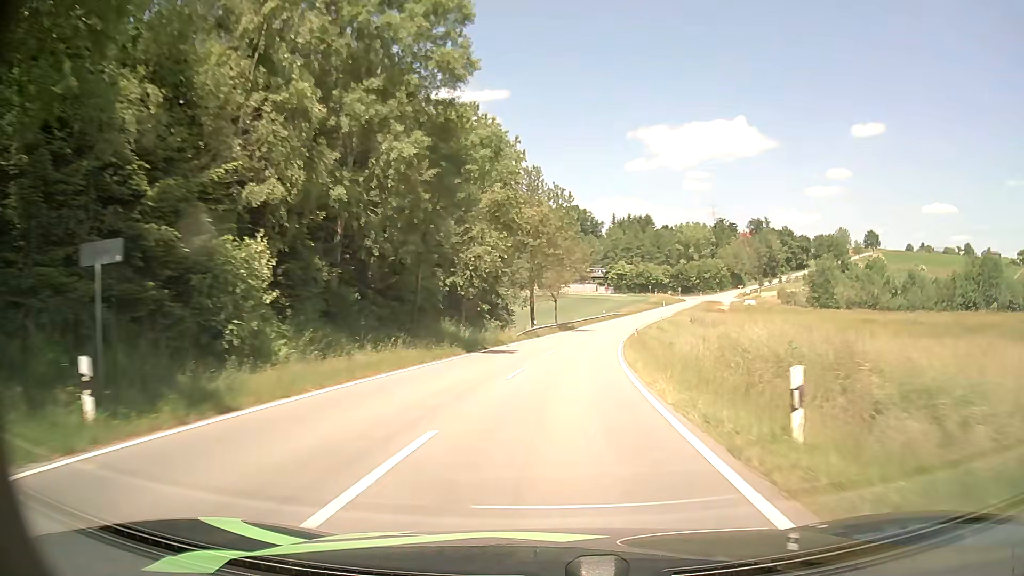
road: tertiary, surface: asphalt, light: Day
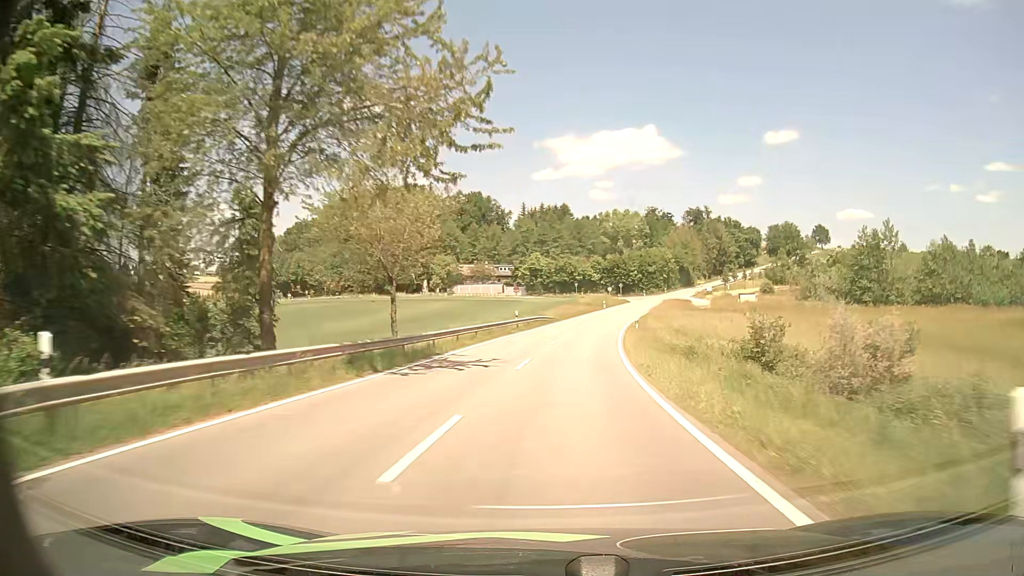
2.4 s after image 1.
(+3.4, +47.5) m; +8°
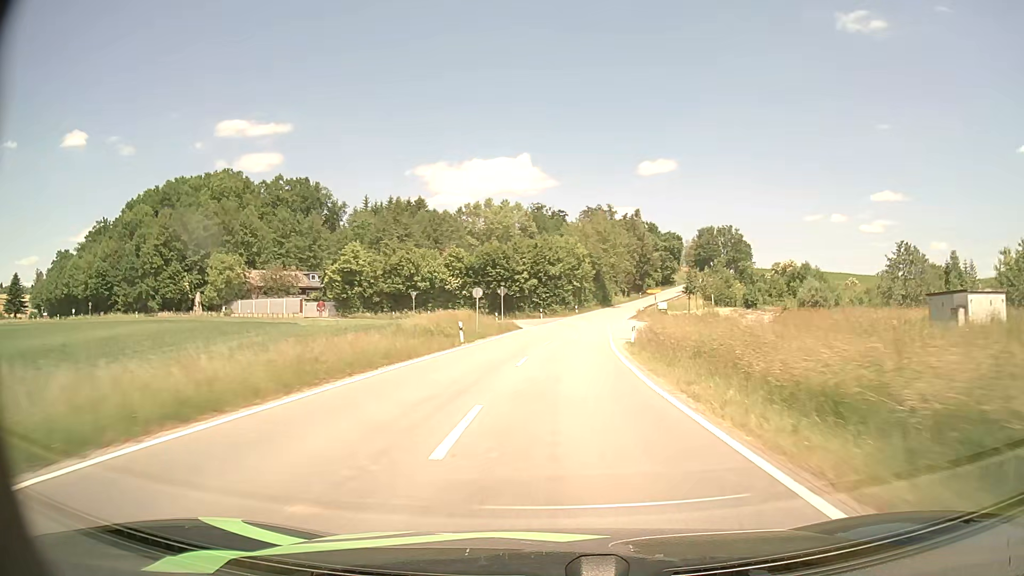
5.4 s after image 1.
(+5.5, +61.2) m; +11°
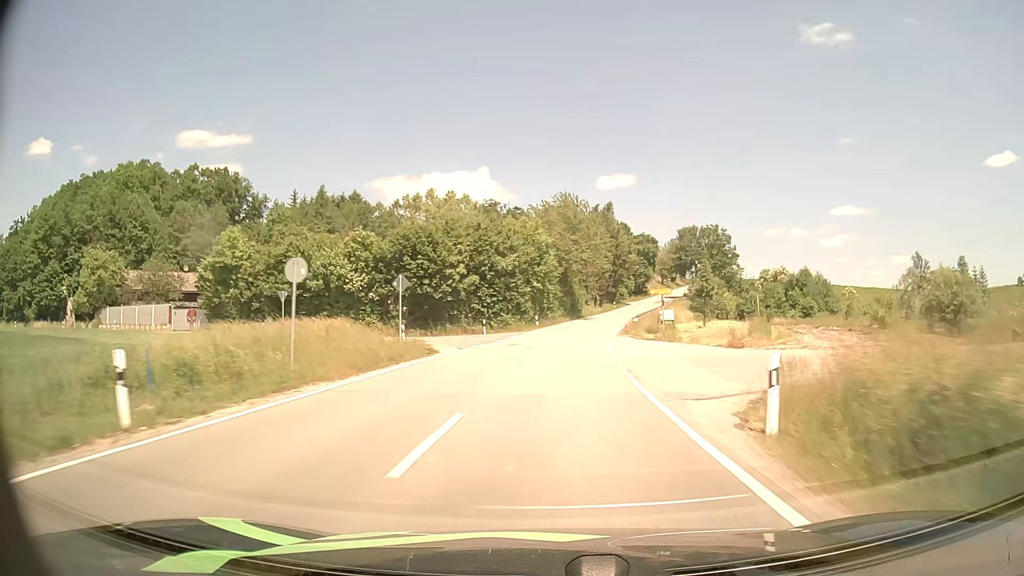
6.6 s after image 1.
(+0.8, +24.6) m; +3°
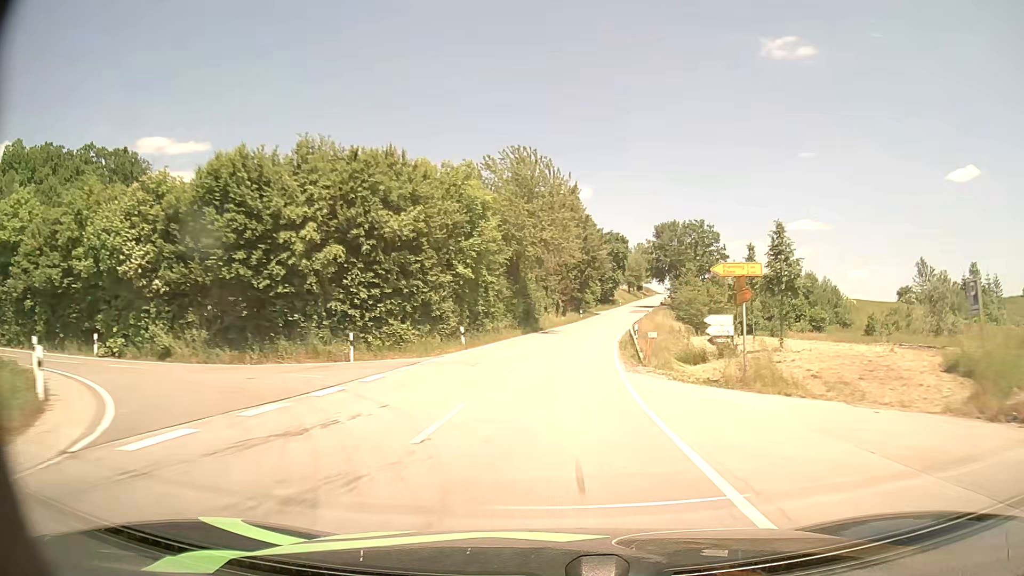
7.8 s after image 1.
(+0.9, +25.0) m; +4°
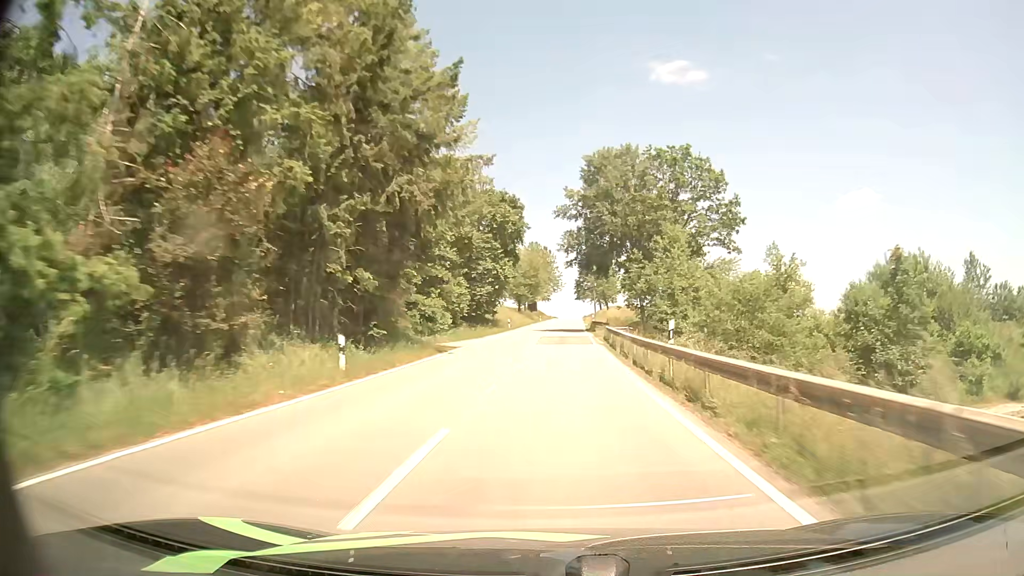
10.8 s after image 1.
(+6.2, +63.5) m; +11°
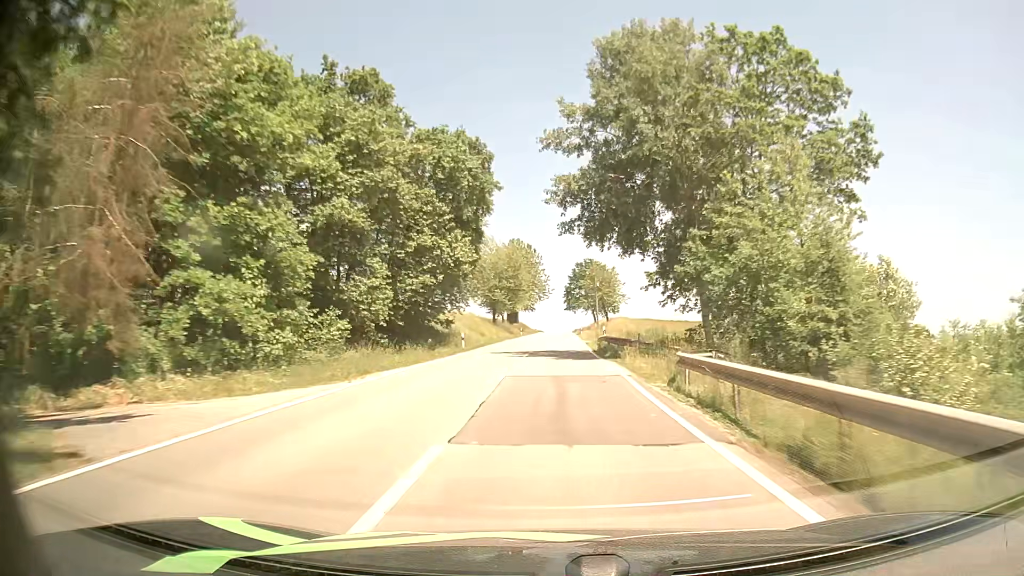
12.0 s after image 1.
(+0.2, +25.8) m; +1°
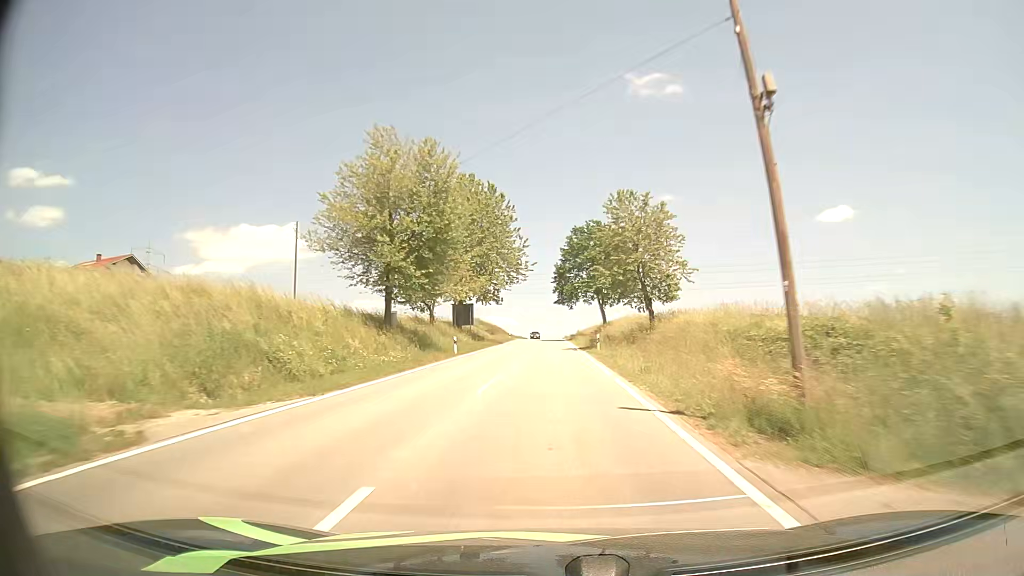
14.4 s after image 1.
(+1.1, +51.4) m; +2°
